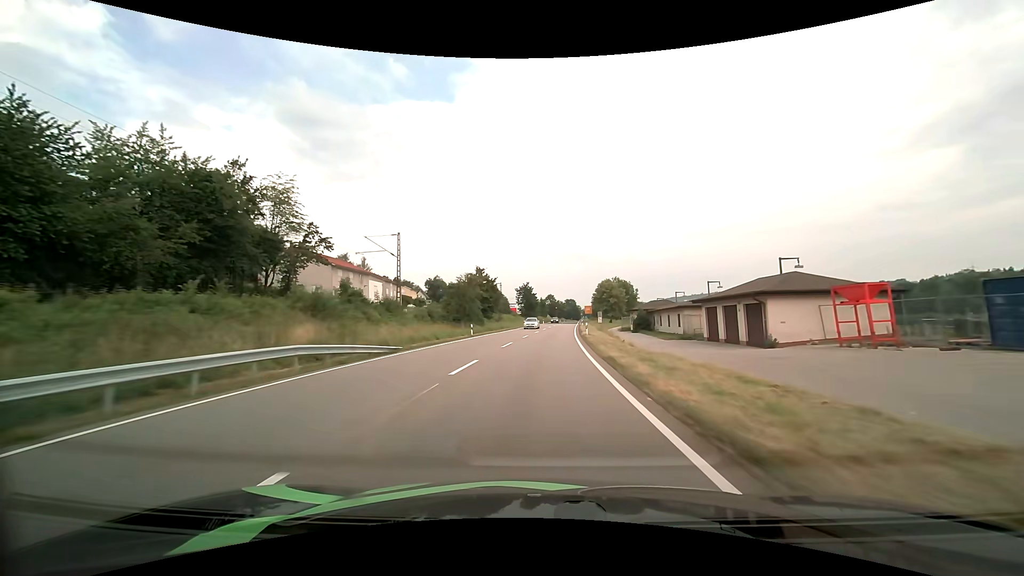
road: primary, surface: asphalt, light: Day
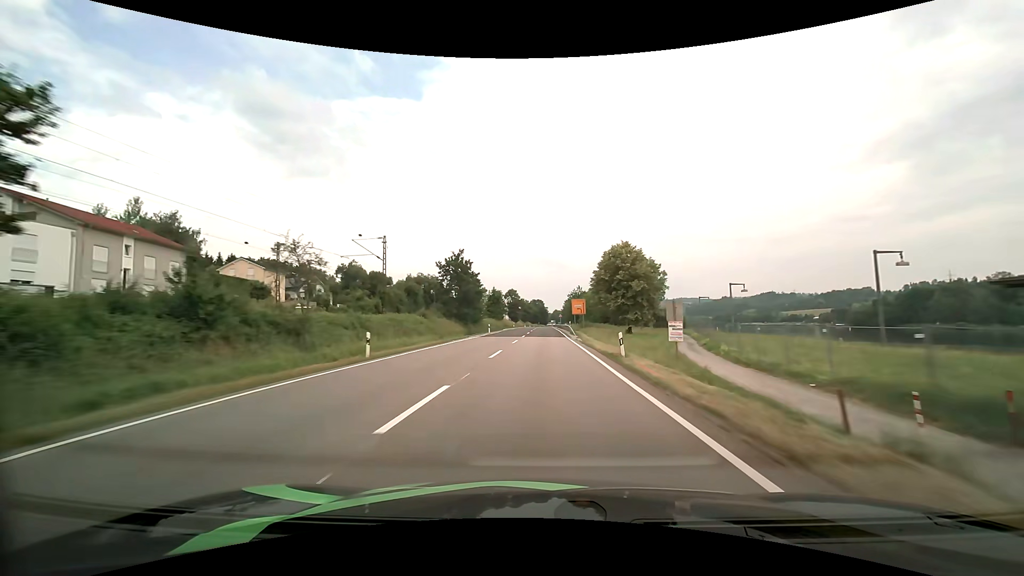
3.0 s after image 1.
(+3.1, +66.3) m; +4°
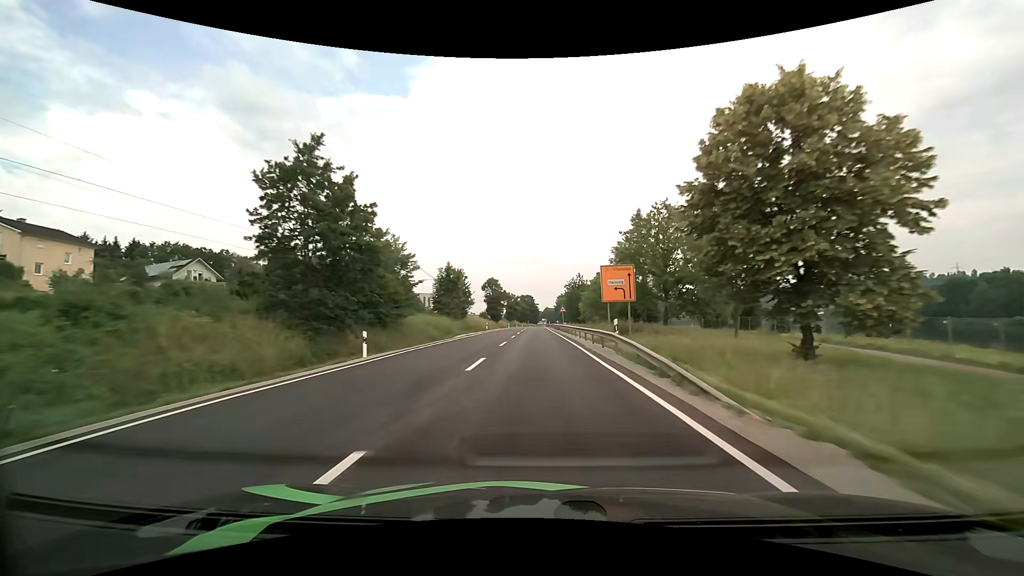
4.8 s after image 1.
(+0.5, +41.1) m; +1°
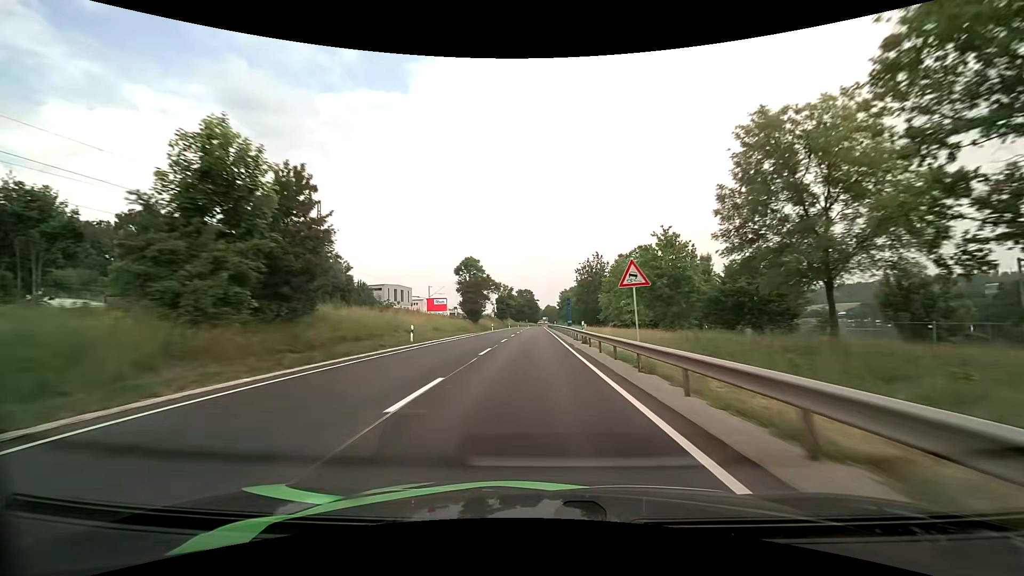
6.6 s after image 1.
(0.0, +42.2) m; 0°
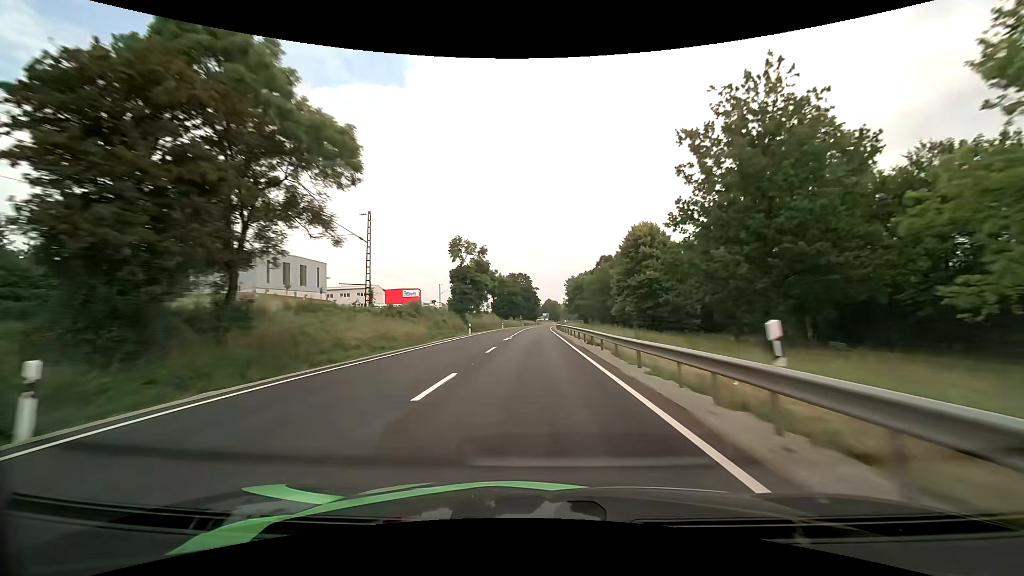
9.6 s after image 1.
(-0.7, +71.4) m; 0°
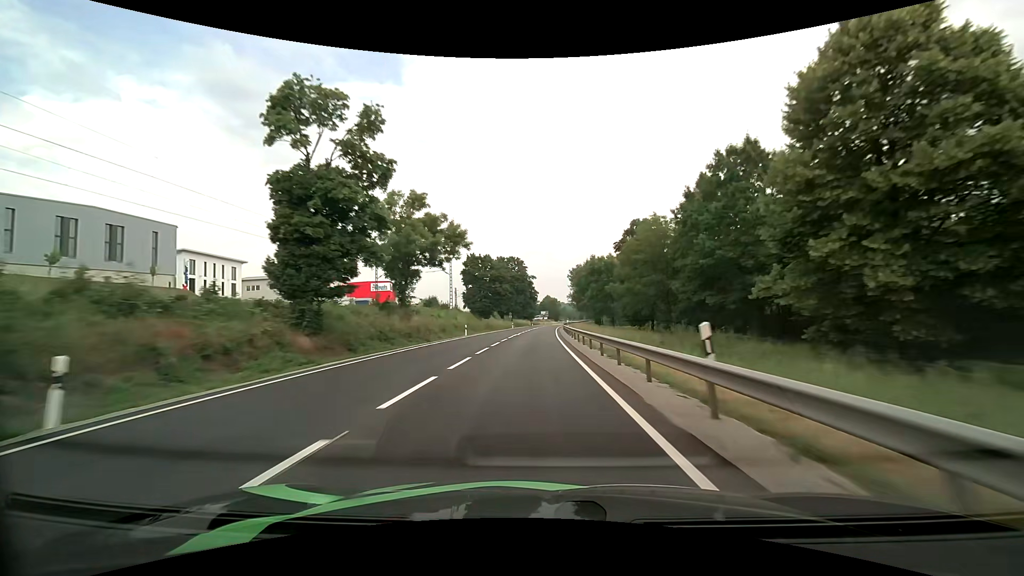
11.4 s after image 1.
(+0.2, +43.3) m; 0°
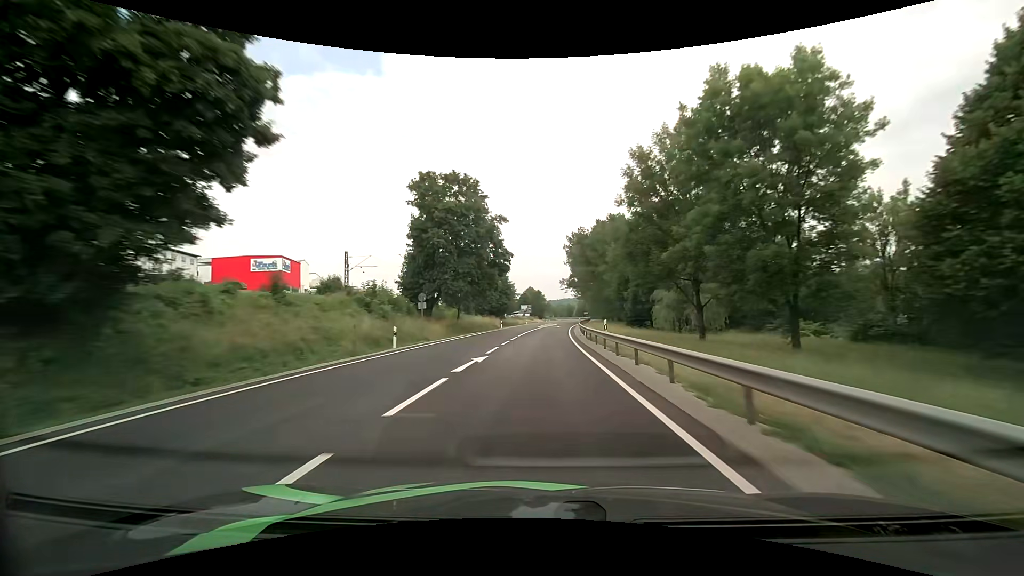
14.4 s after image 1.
(+0.6, +72.8) m; +2°
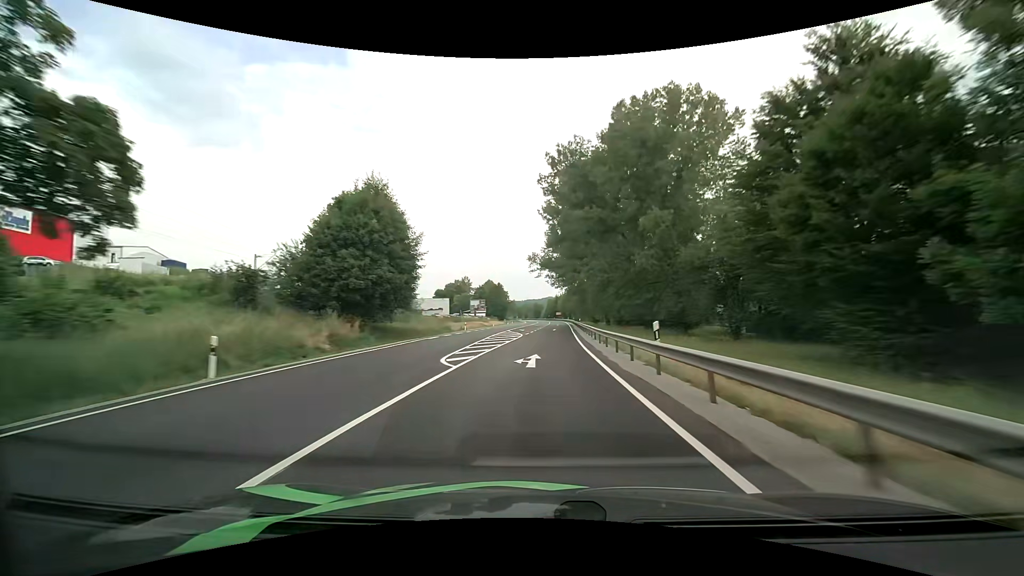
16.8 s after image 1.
(+2.1, +58.7) m; +4°
(0, +10) (0, +20) (+1, +30) (+1, +40) (+1, +50) (+2, +60) (+2, +70) (+3, +80) (+3, +90) (+4, +100) m
